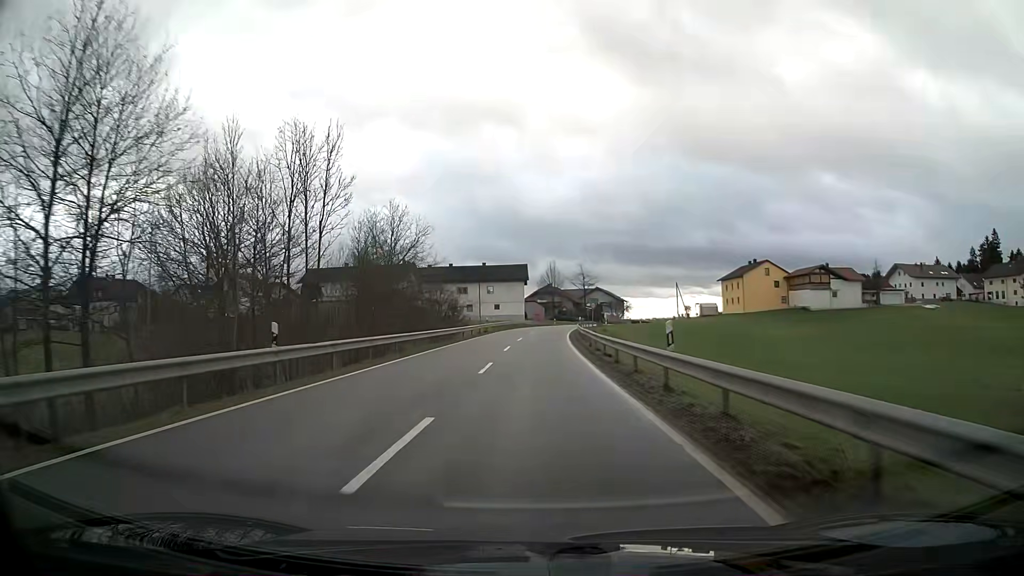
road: tertiary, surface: asphalt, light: Day
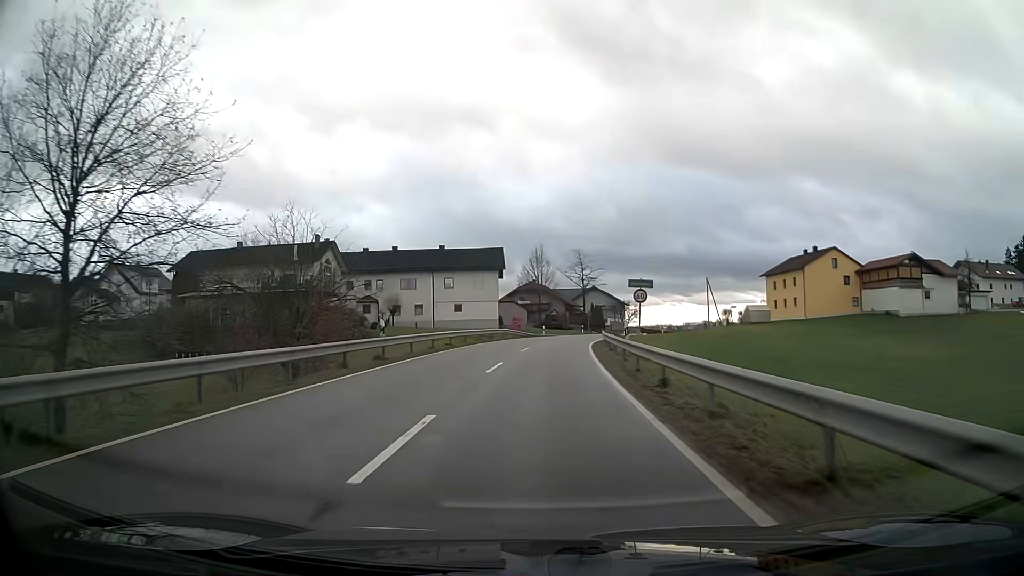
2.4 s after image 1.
(+0.3, +35.5) m; +2°
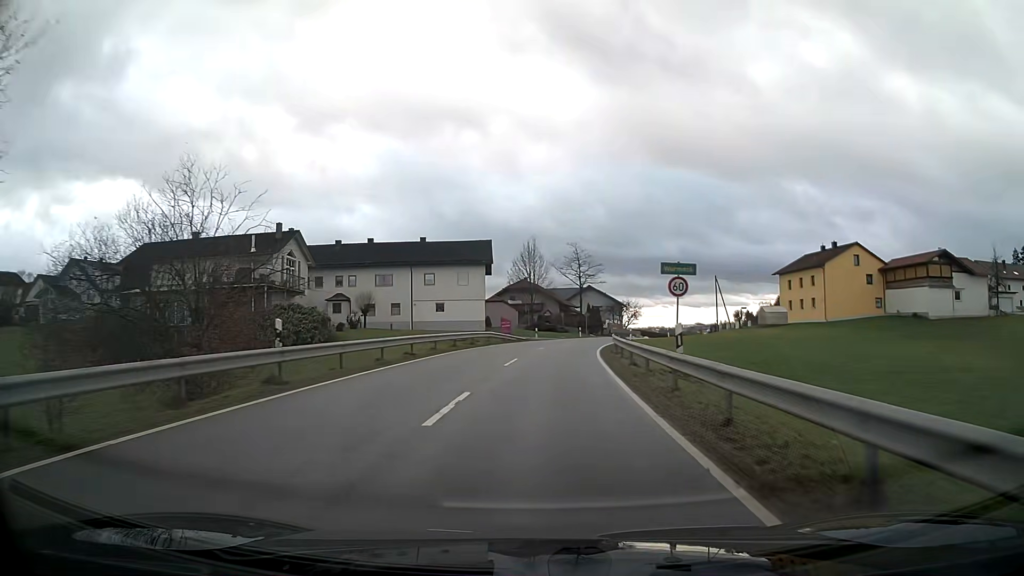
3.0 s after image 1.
(+0.1, +8.8) m; +1°
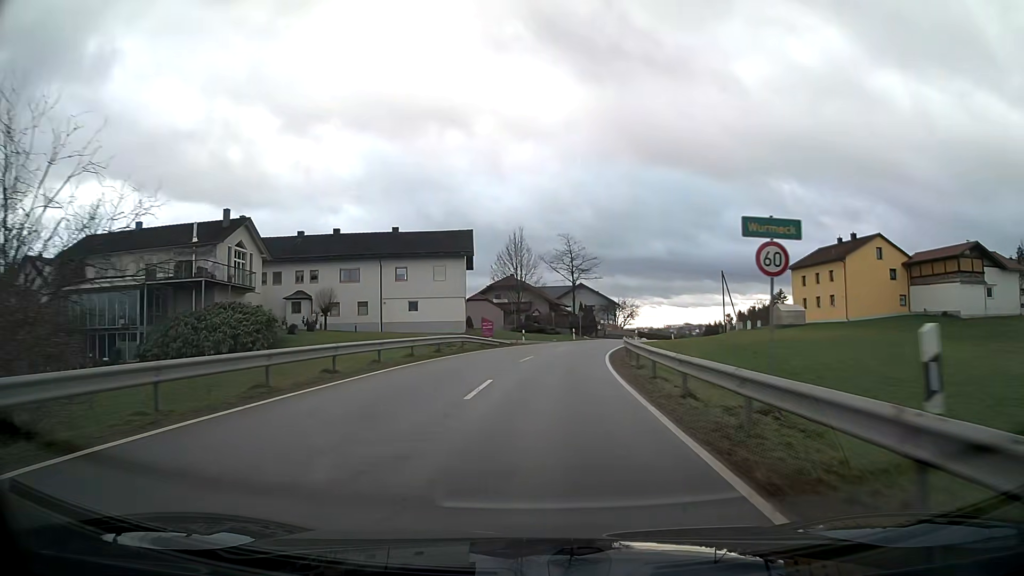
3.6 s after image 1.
(+0.1, +8.8) m; +1°
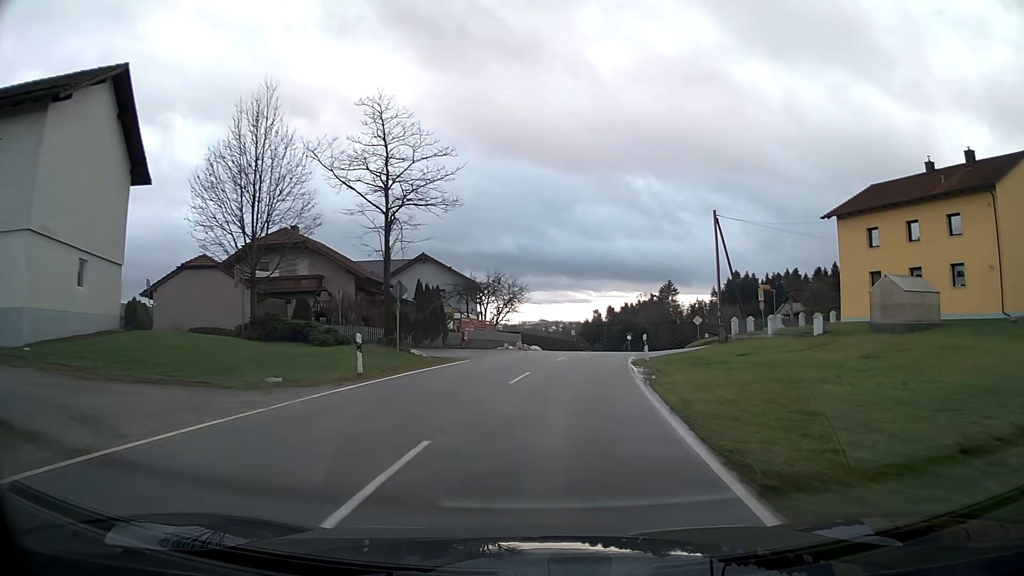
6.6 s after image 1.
(+4.3, +43.3) m; +13°
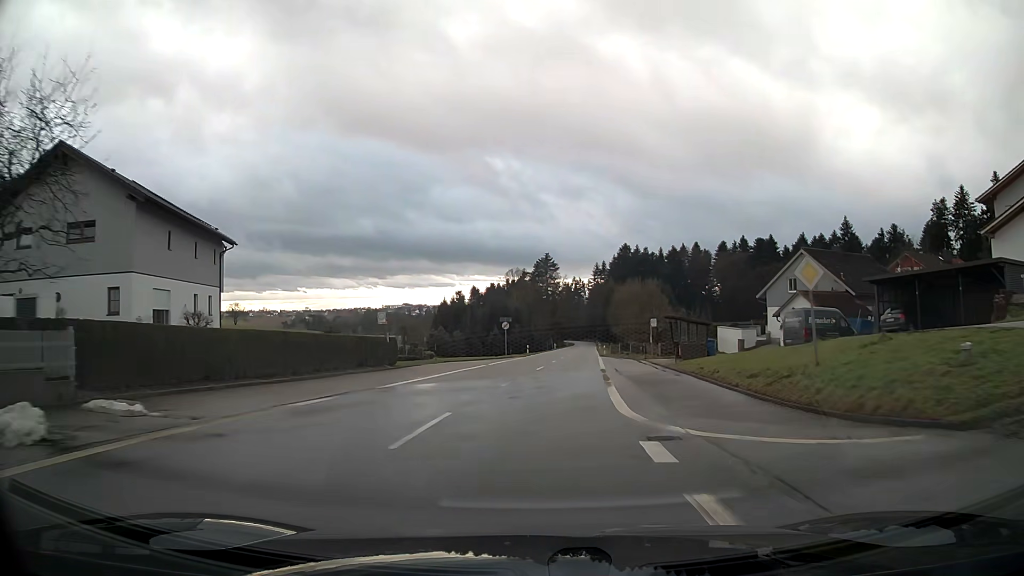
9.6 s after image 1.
(+4.5, +42.9) m; +11°
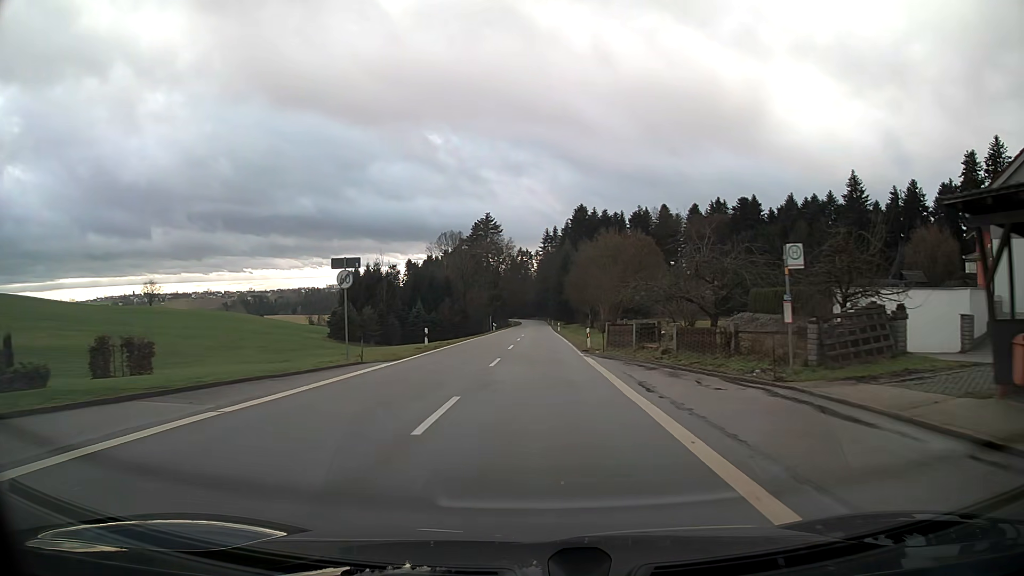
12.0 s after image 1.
(+1.7, +35.5) m; +4°
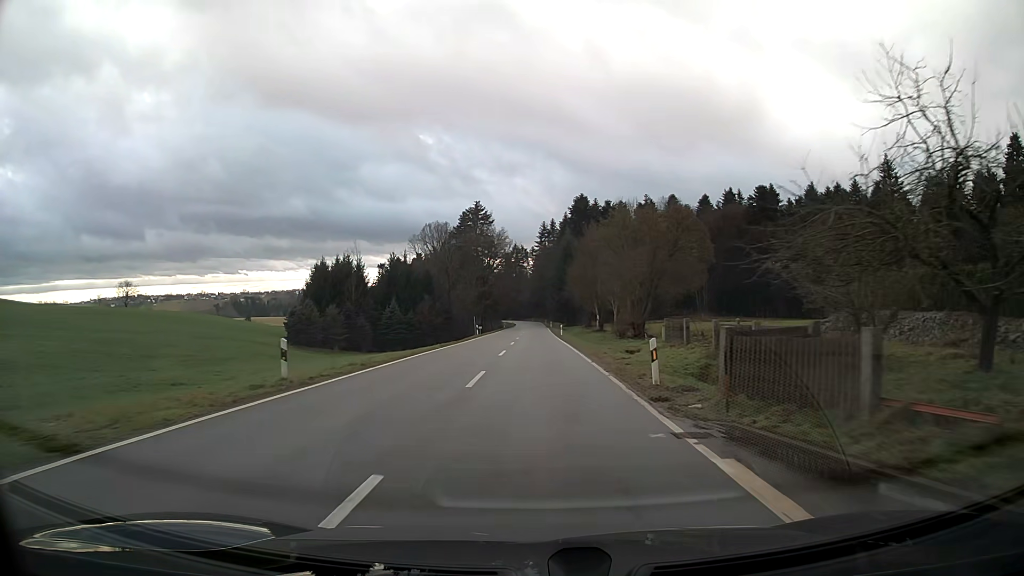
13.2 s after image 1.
(+0.1, +18.3) m; 0°
(0, +10) (0, +20) (0, +30) (0, +40) (0, +50) (0, +60) (0, +70) (0, +80) (0, +90) (+1, +100) m
